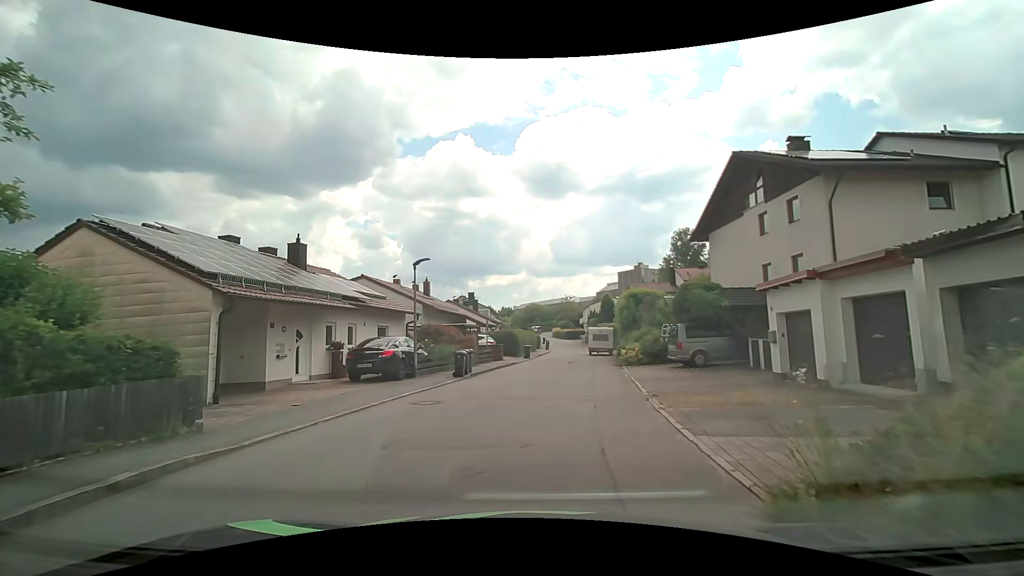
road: residential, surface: asphalt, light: Day
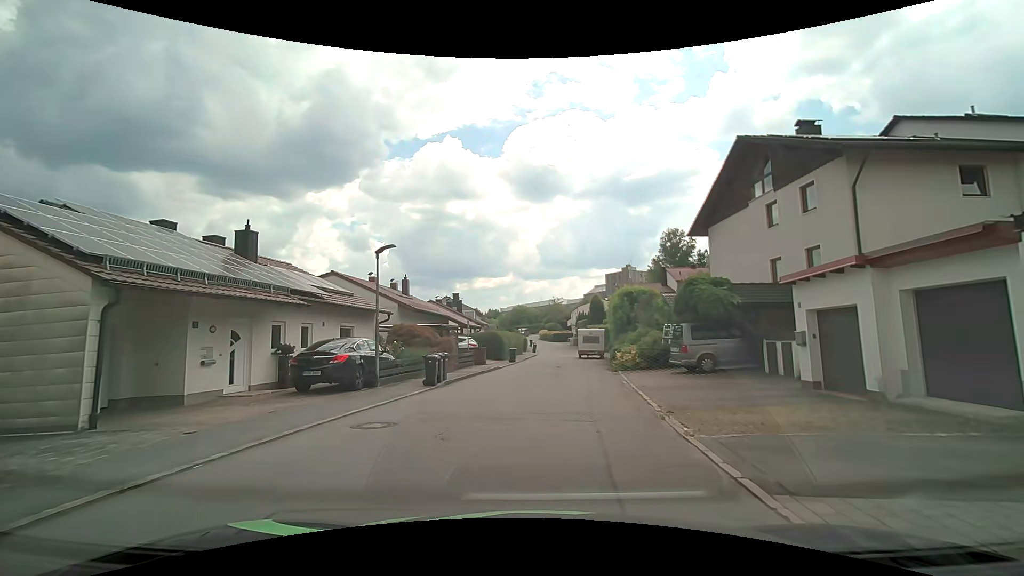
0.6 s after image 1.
(0.0, +2.8) m; +1°
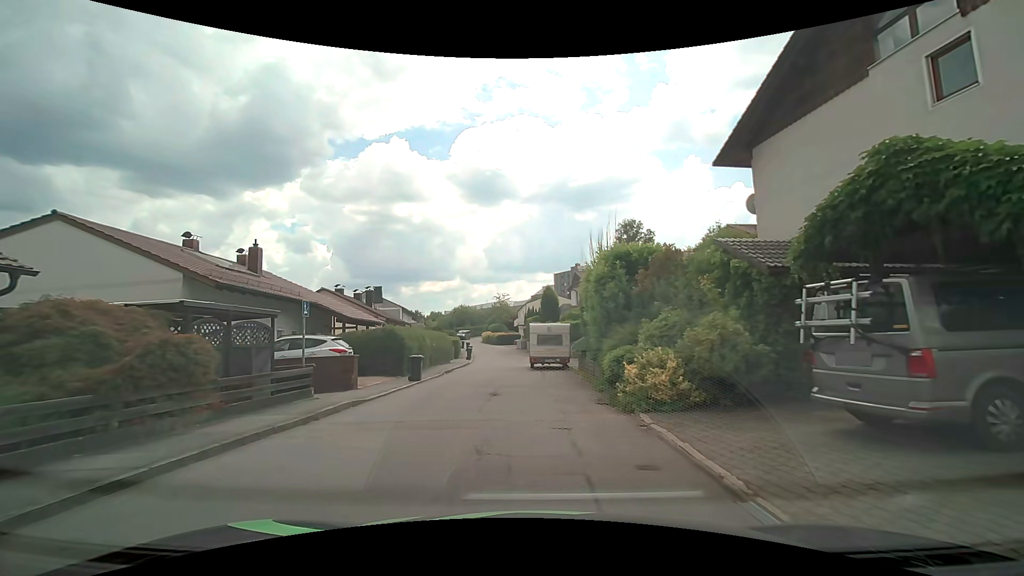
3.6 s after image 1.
(+0.8, +14.4) m; +6°
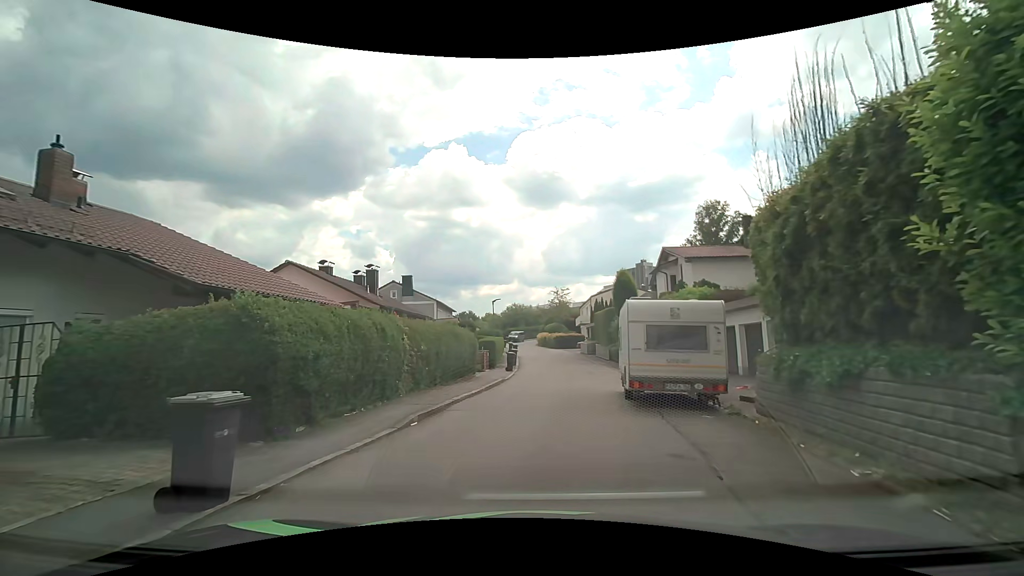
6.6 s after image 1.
(-0.6, +14.5) m; -6°
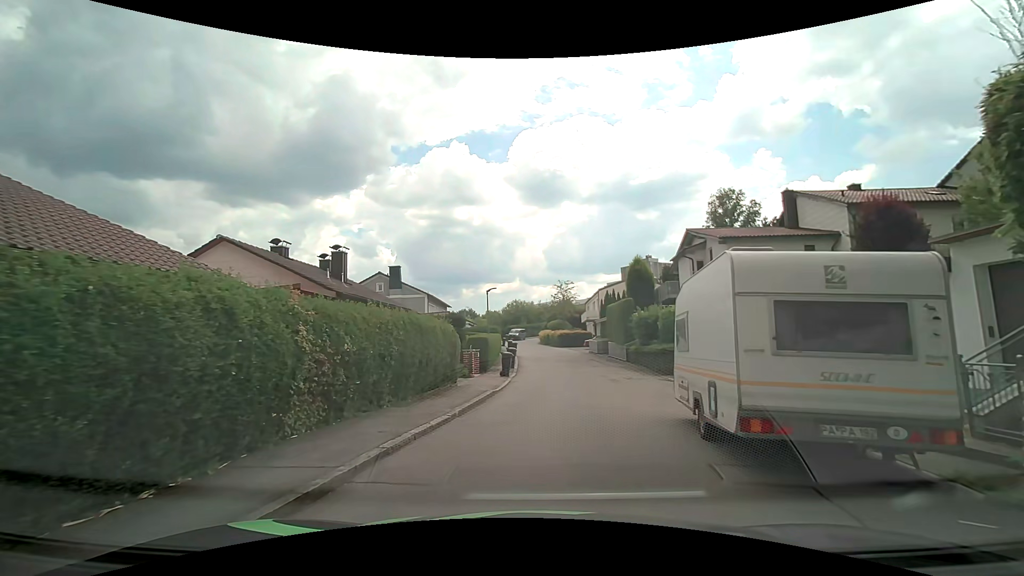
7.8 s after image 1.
(0.0, +5.7) m; -1°
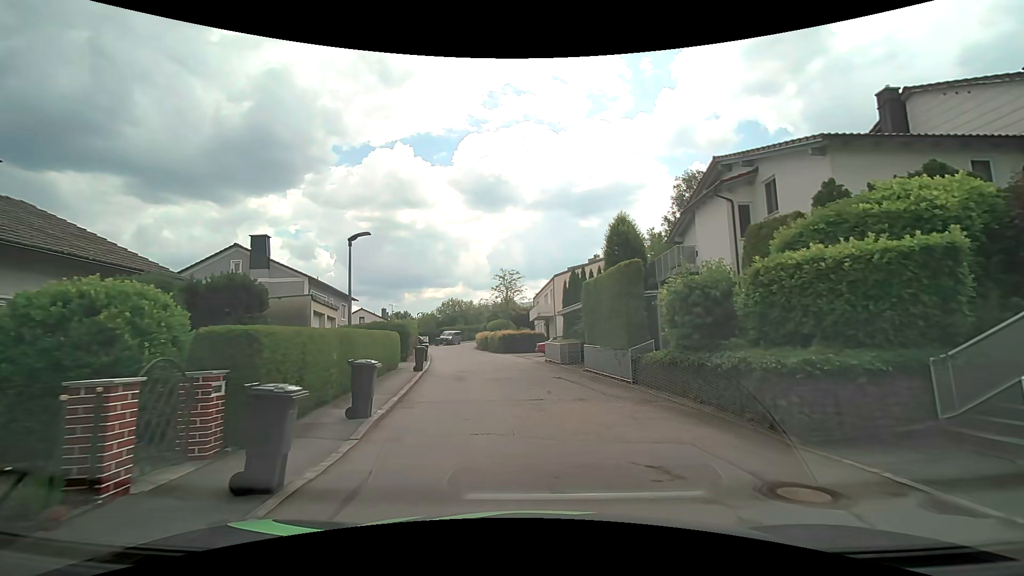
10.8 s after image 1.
(+0.8, +14.9) m; +7°
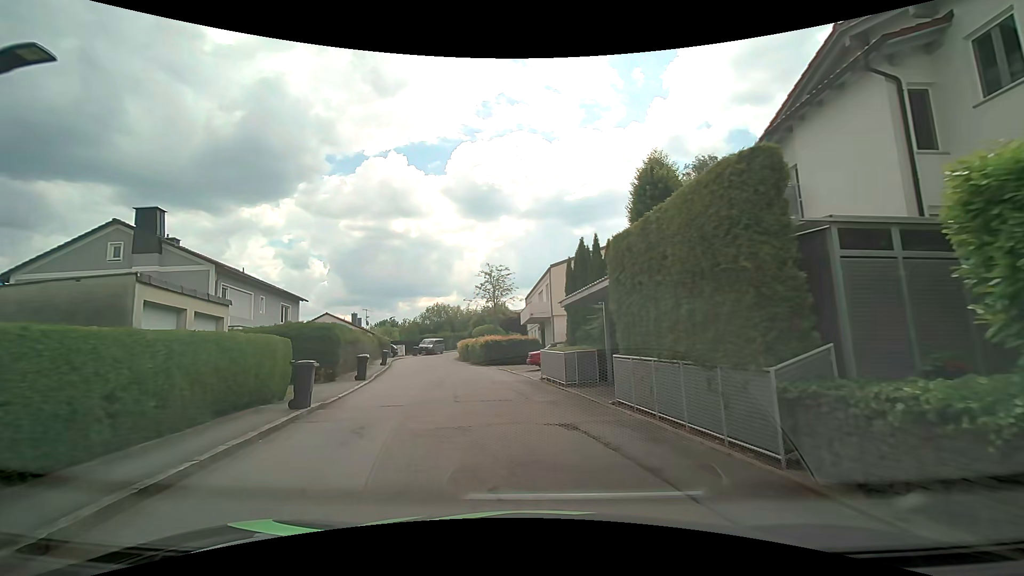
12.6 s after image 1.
(+0.1, +9.2) m; +1°
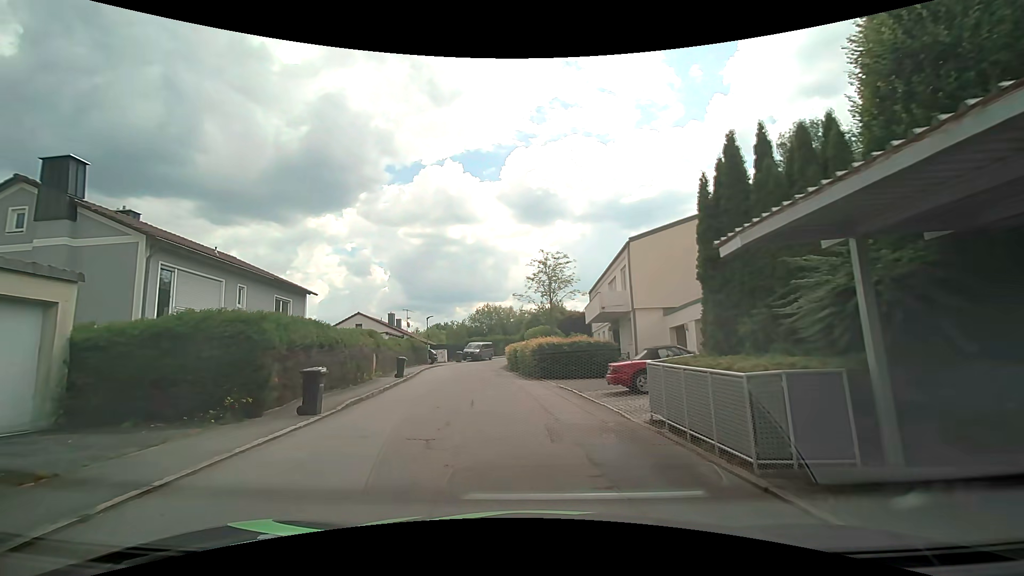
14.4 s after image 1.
(-0.5, +9.2) m; -8°
(0, +10) (-1, +20) (-2, +30) (-3, +40) (-3, +50) (-1, +60) (+4, +69) (+10, +76) (+18, +83) (+27, +87) m
